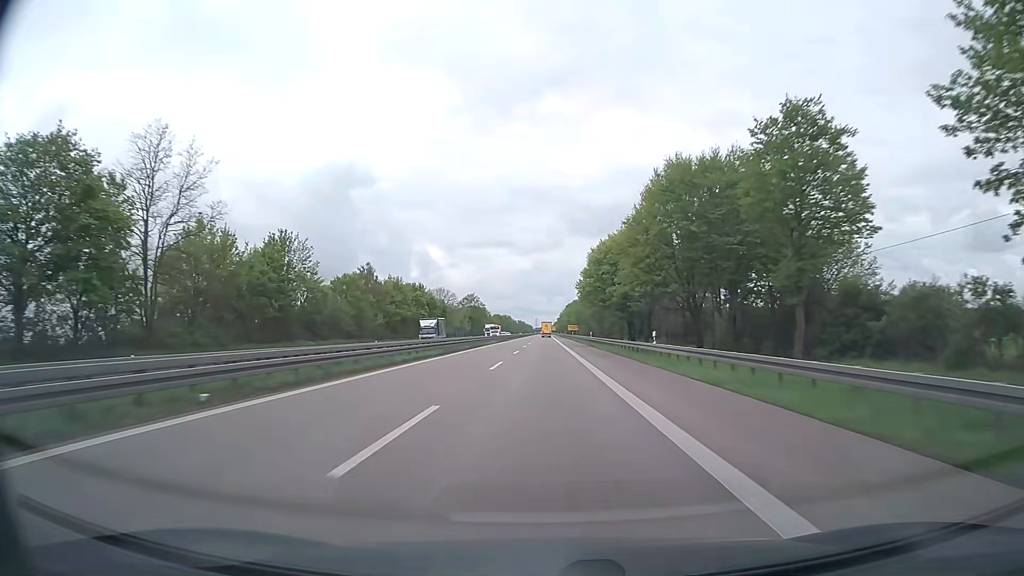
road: trunk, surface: asphalt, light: Day
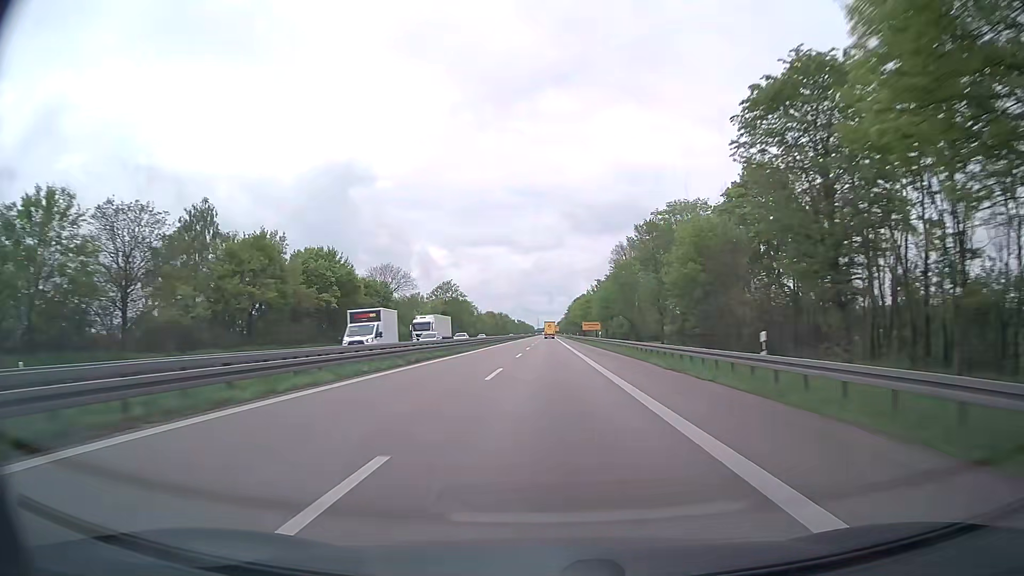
(+0.1, +58.9) m; 0°
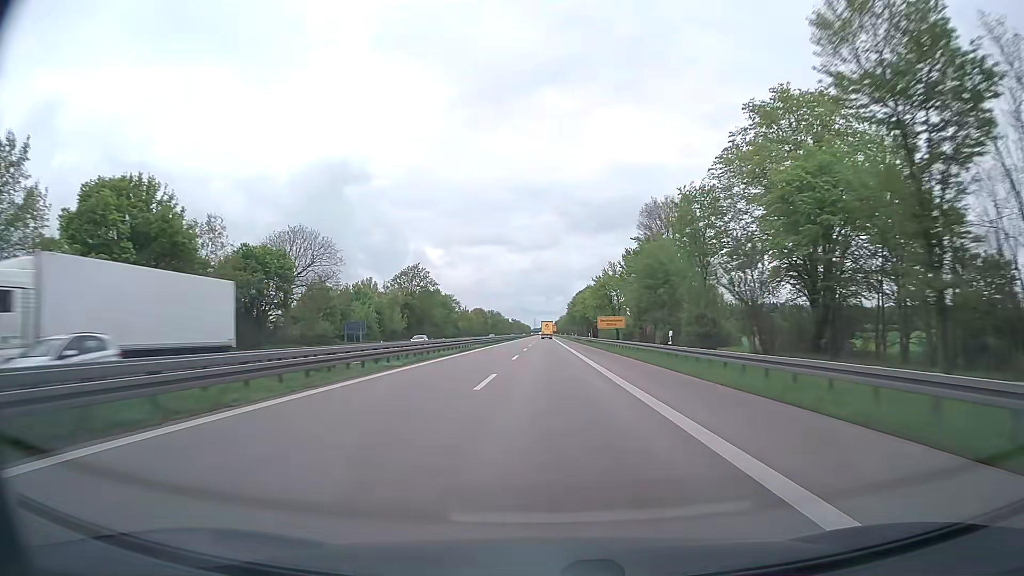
(+0.1, +39.3) m; 0°
(0, +10) (0, +20) (0, +30) (0, +40) (0, +50) (0, +60) (0, +70) (0, +80) (0, +90) (0, +100) m
